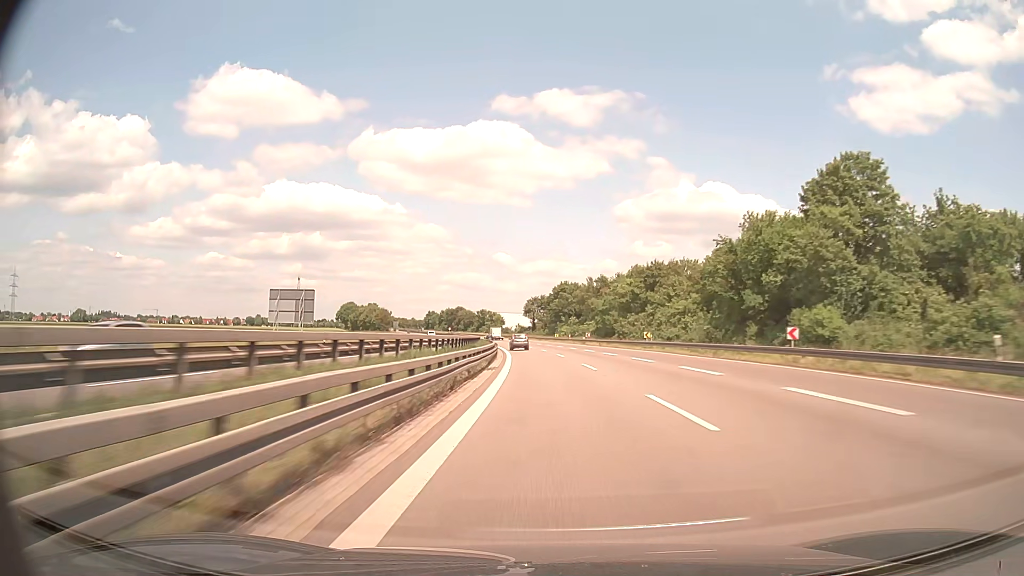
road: trunk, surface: asphalt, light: Day
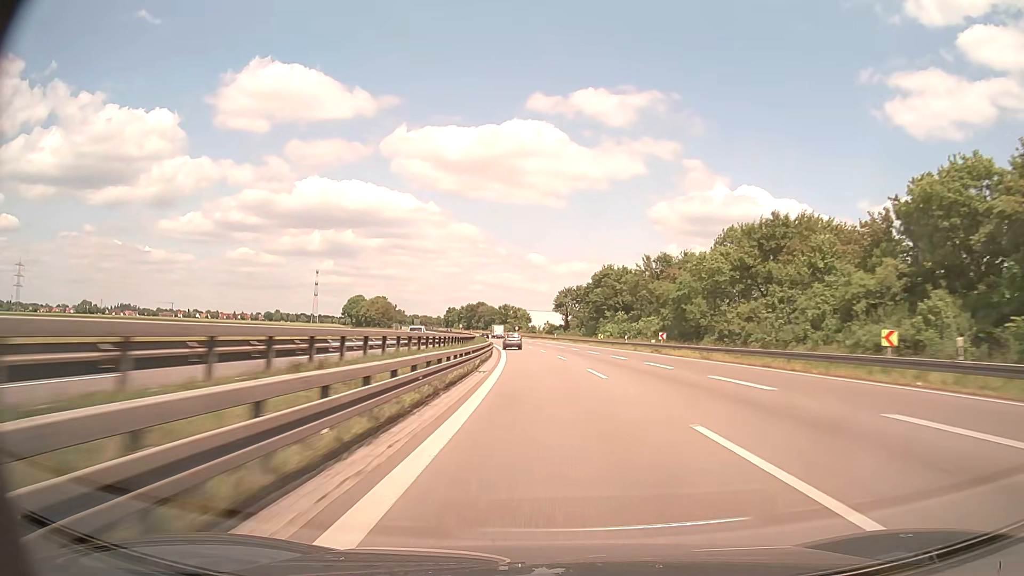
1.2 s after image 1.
(-0.9, +41.2) m; -3°
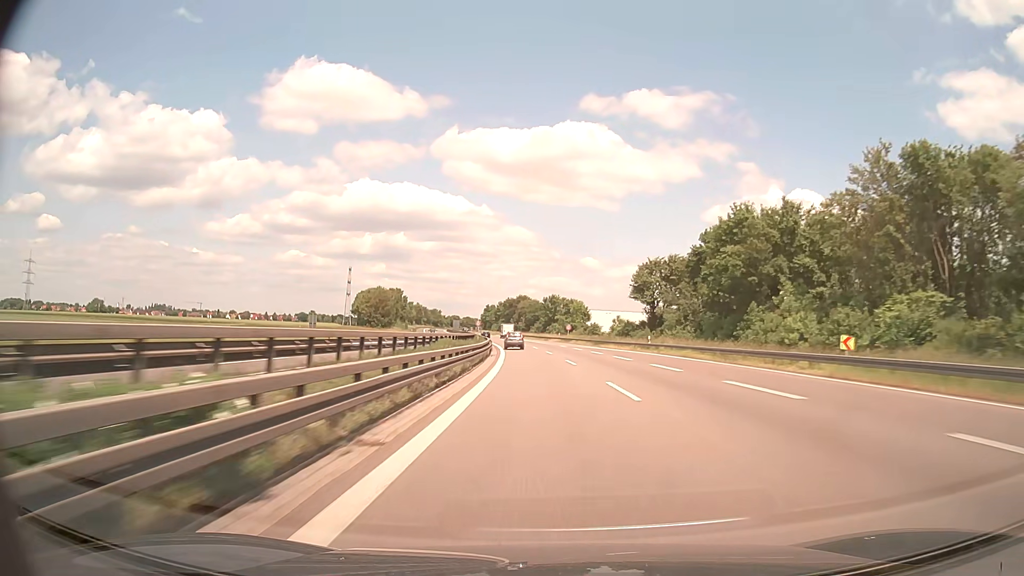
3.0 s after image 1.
(-2.4, +61.6) m; -4°
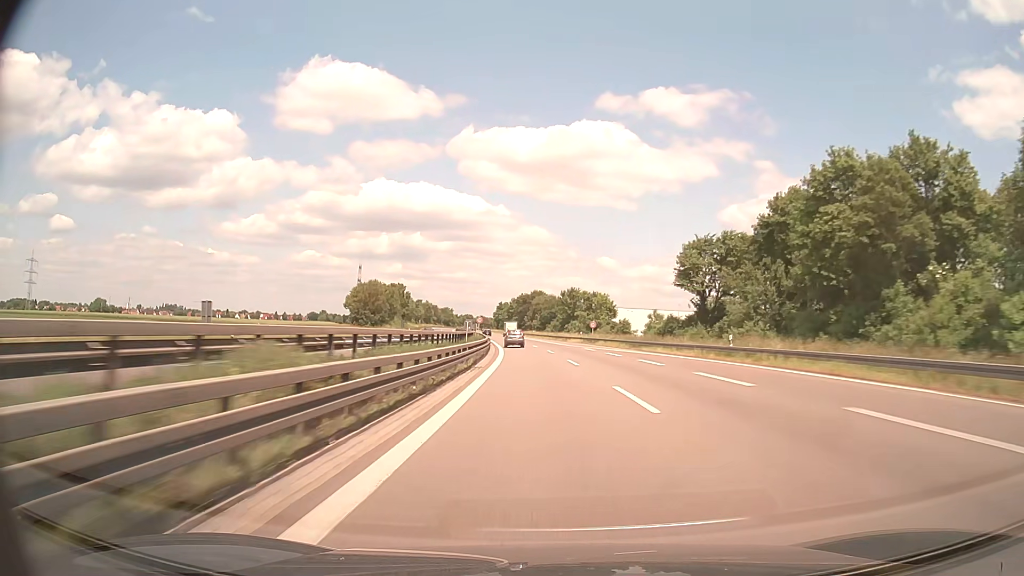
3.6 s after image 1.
(-0.2, +20.5) m; -1°
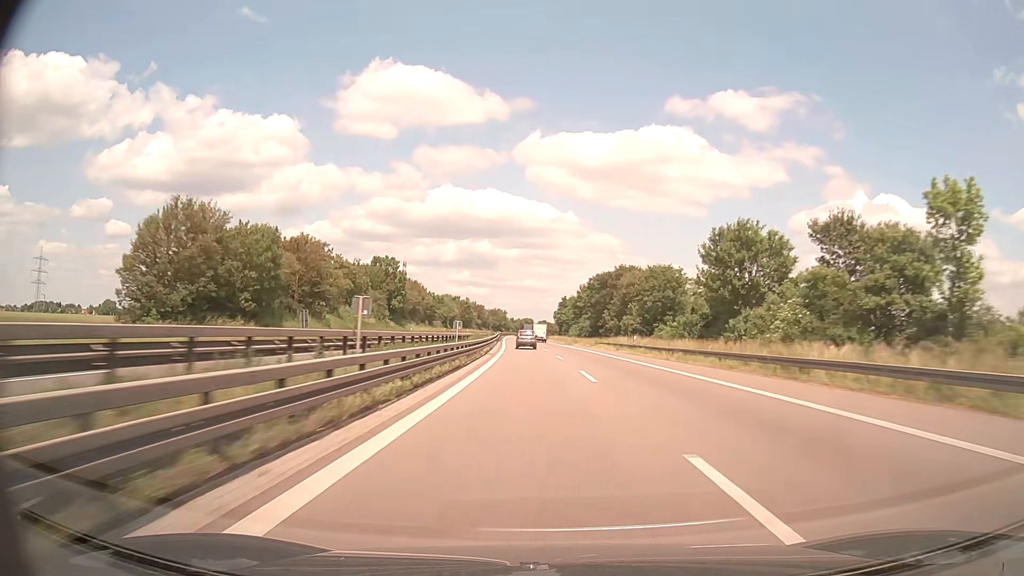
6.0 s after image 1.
(-4.1, +81.6) m; -6°
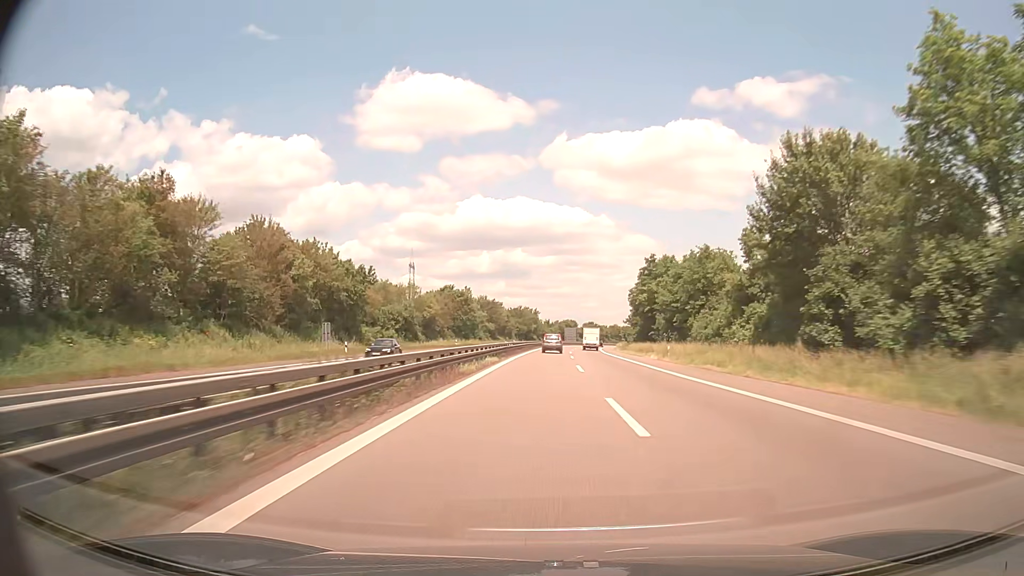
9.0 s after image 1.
(-4.0, +99.8) m; -3°
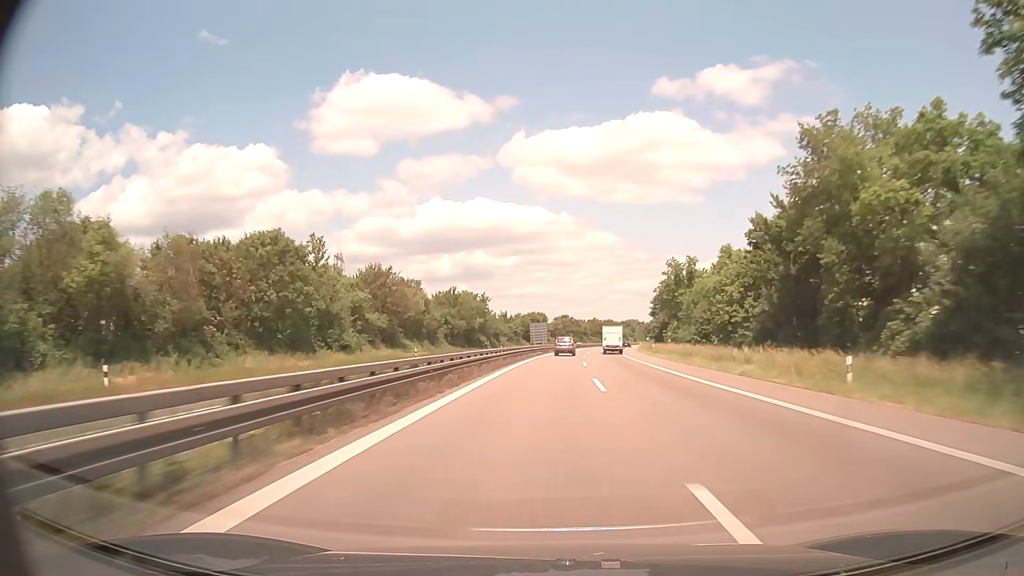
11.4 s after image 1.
(+1.5, +80.9) m; +3°
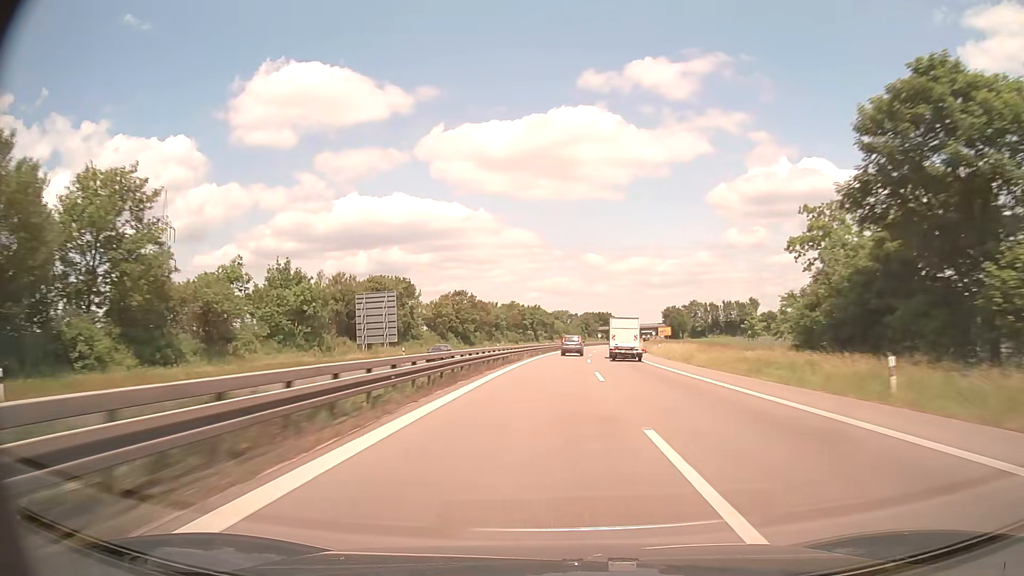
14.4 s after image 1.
(+6.7, +104.0) m; +7°
(0, +10) (0, +20) (+1, +30) (+1, +40) (+2, +50) (+2, +60) (+3, +70) (+4, +80) (+5, +90) (+7, +100) m
